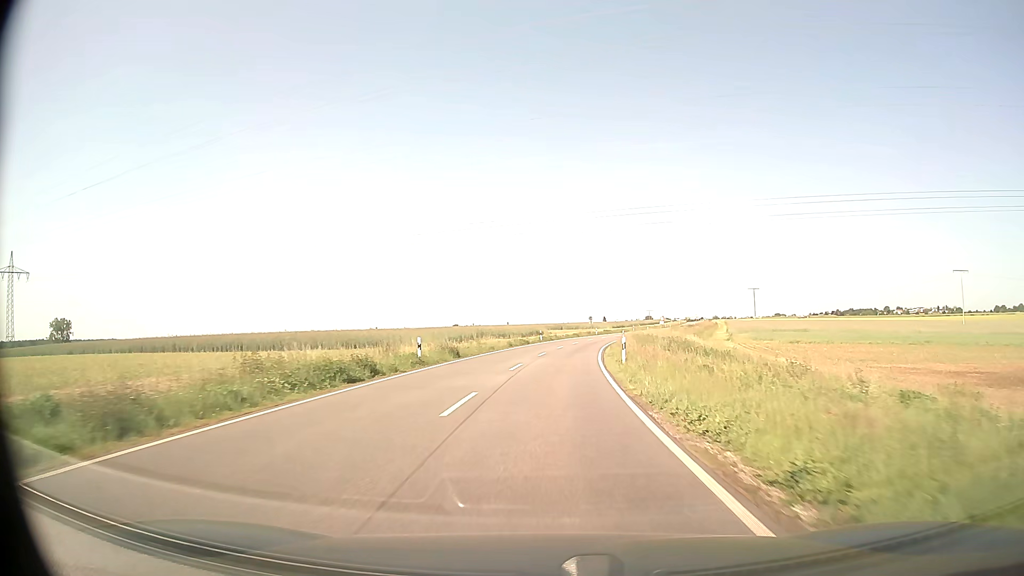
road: secondary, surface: asphalt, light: Day
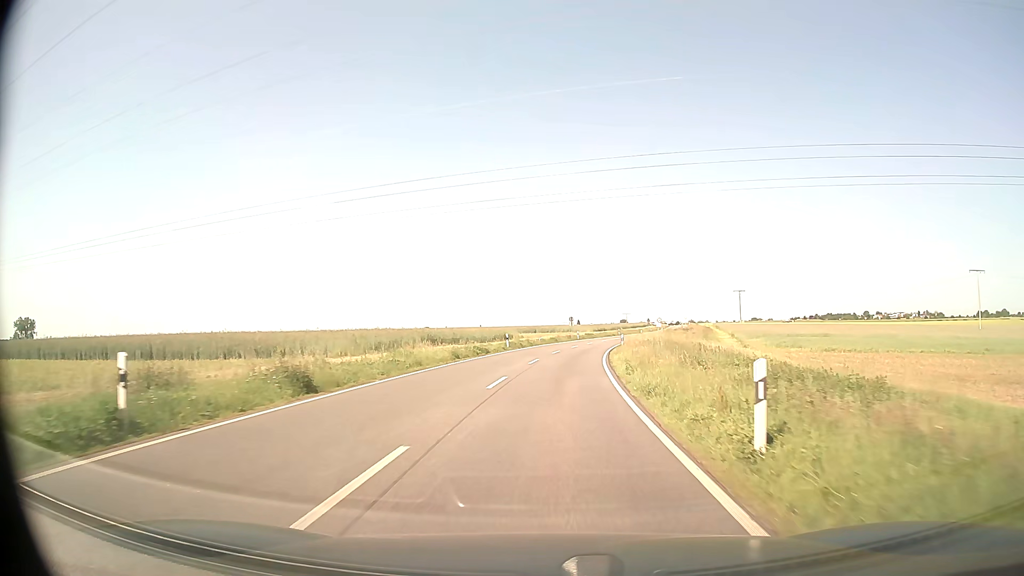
(+0.3, +18.8) m; +2°
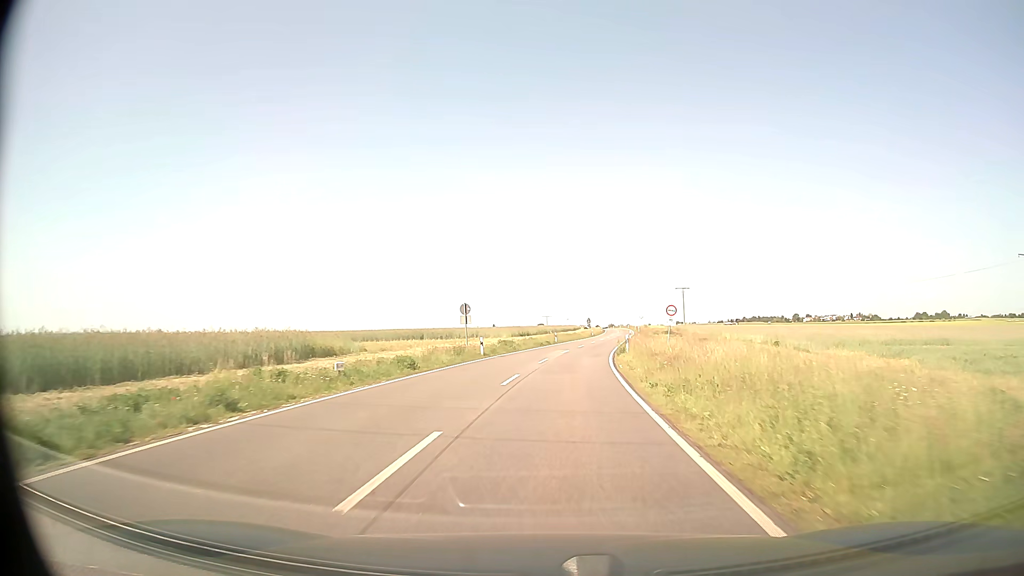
(+2.8, +46.9) m; +7°
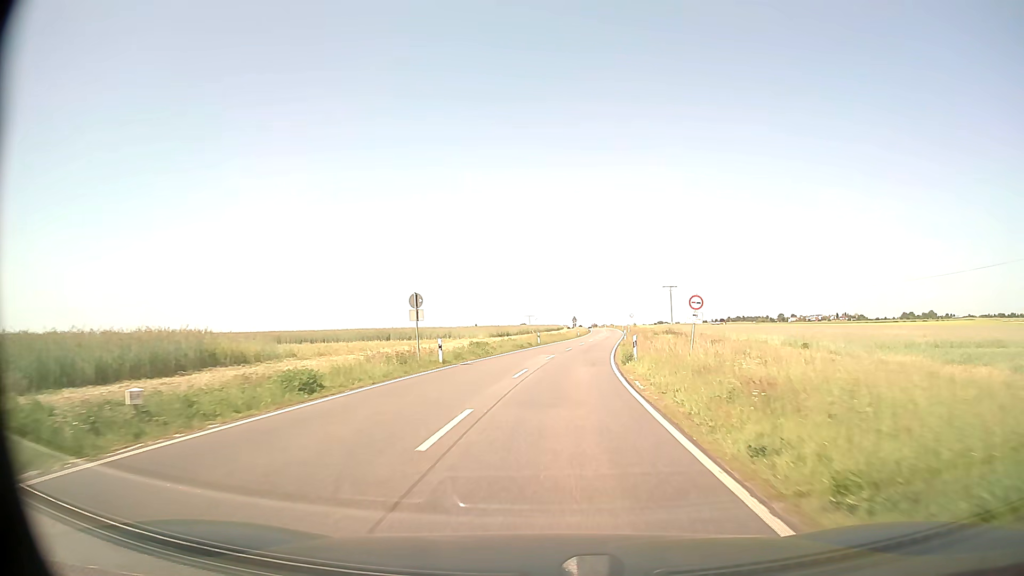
(+0.1, +9.4) m; +1°
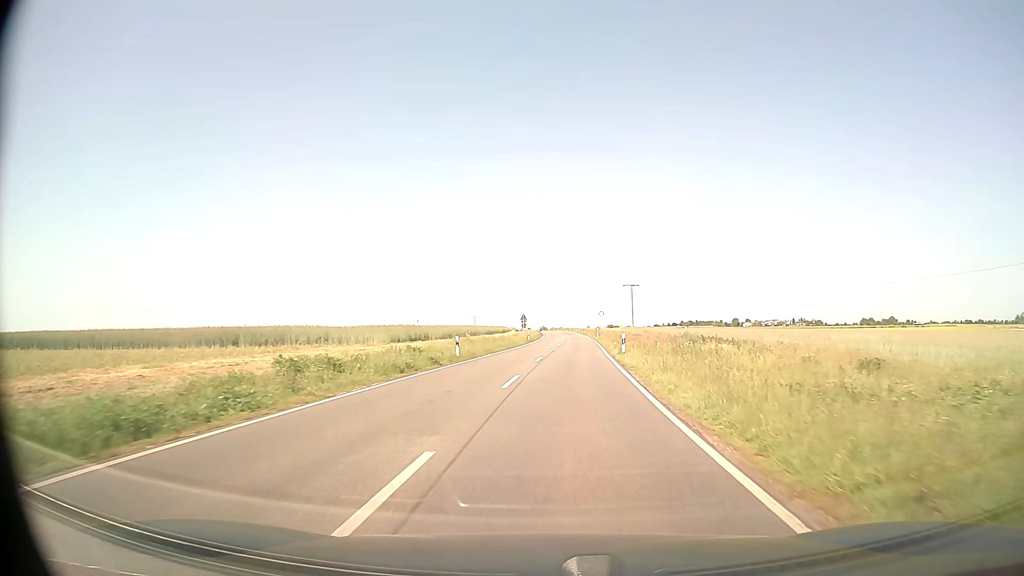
(+1.0, +28.2) m; +4°
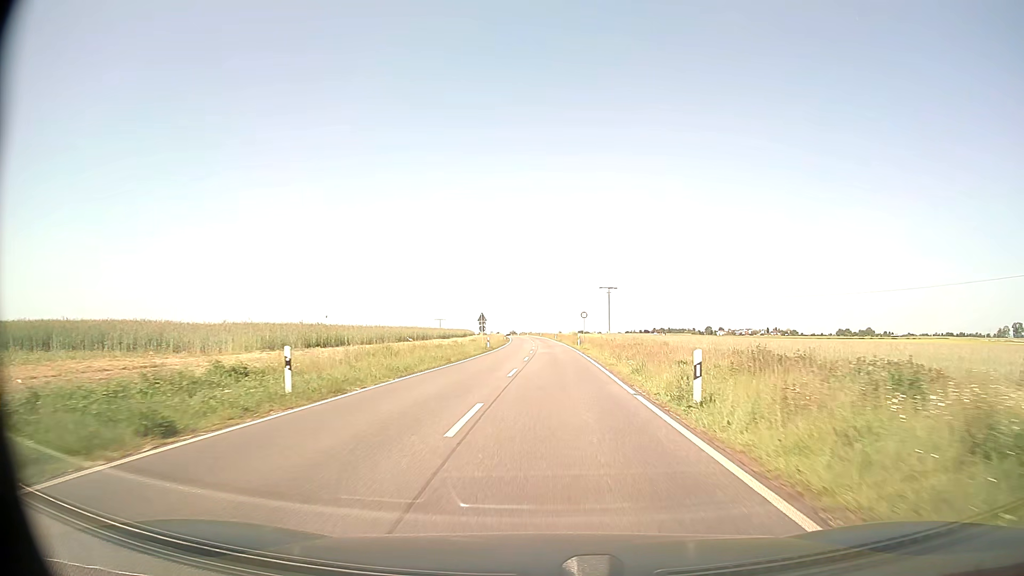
(+0.4, +18.8) m; +2°
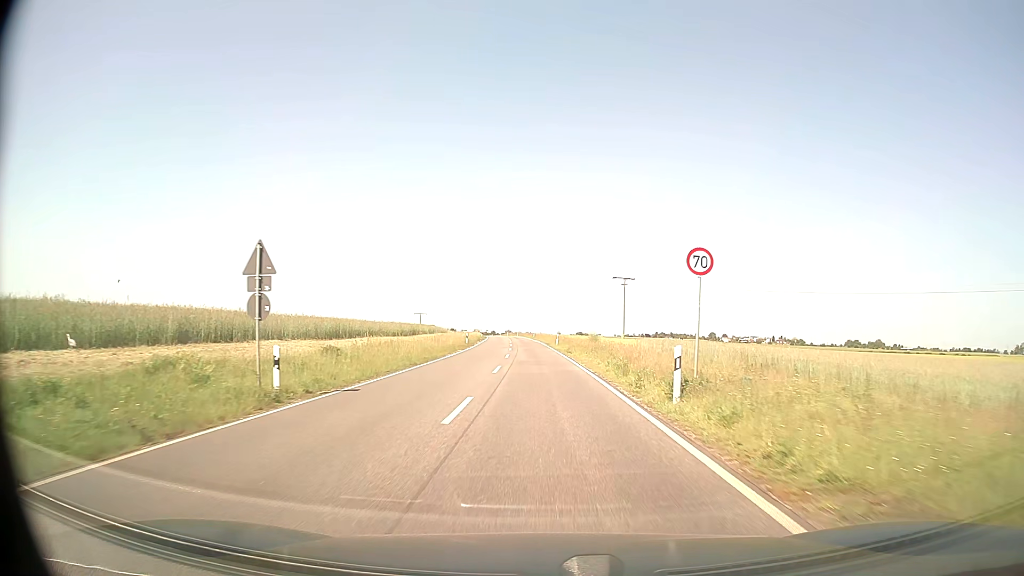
(+0.6, +47.1) m; 0°
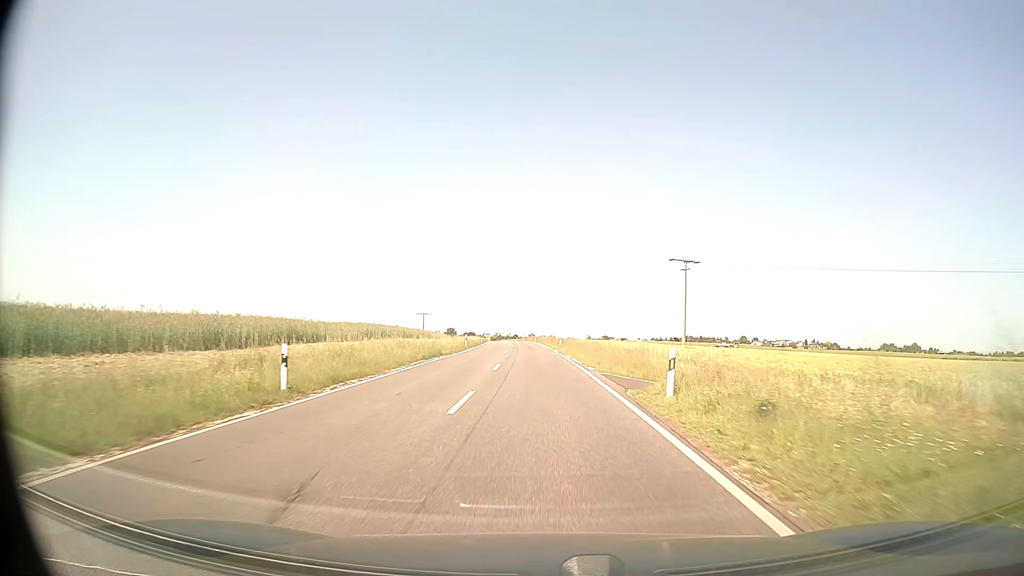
(-0.7, +47.1) m; -2°
(0, +10) (0, +20) (0, +30) (-1, +40) (-1, +50) (-1, +60) (-2, +70) (-2, +80) (-3, +90) (-3, +100) m
